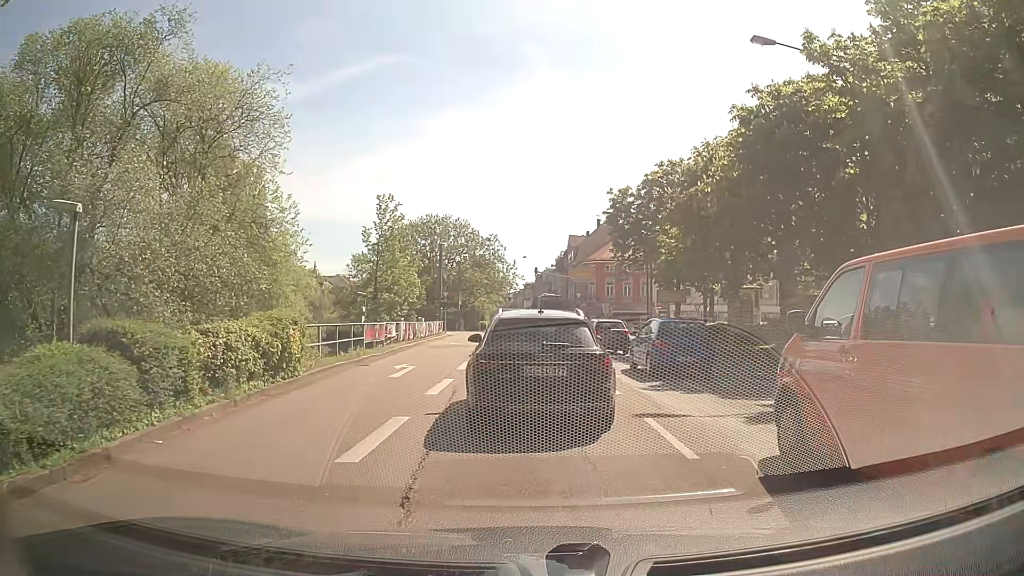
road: primary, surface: asphalt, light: Day
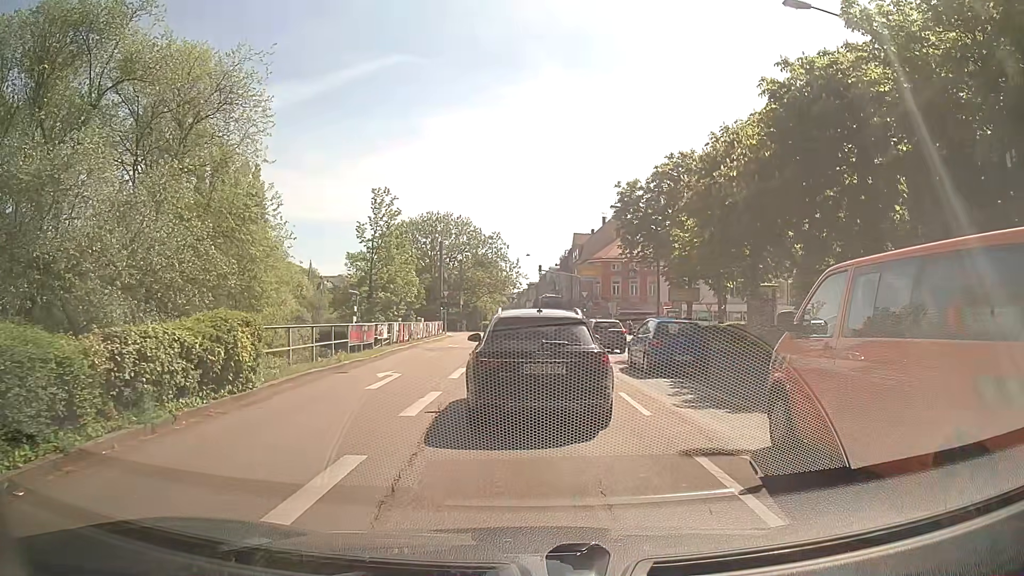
(-0.1, +2.8) m; -1°
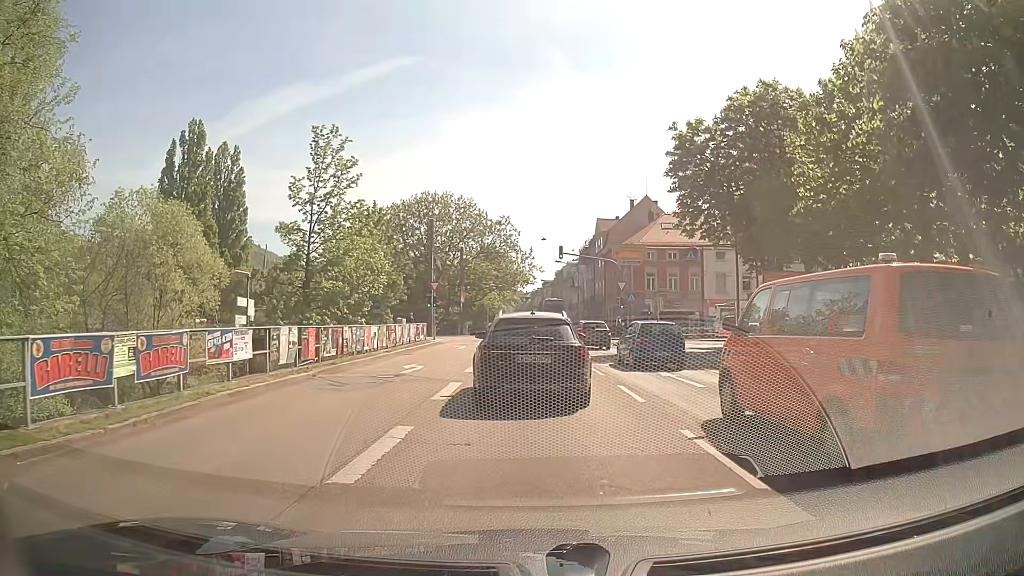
(-0.5, +16.4) m; -3°
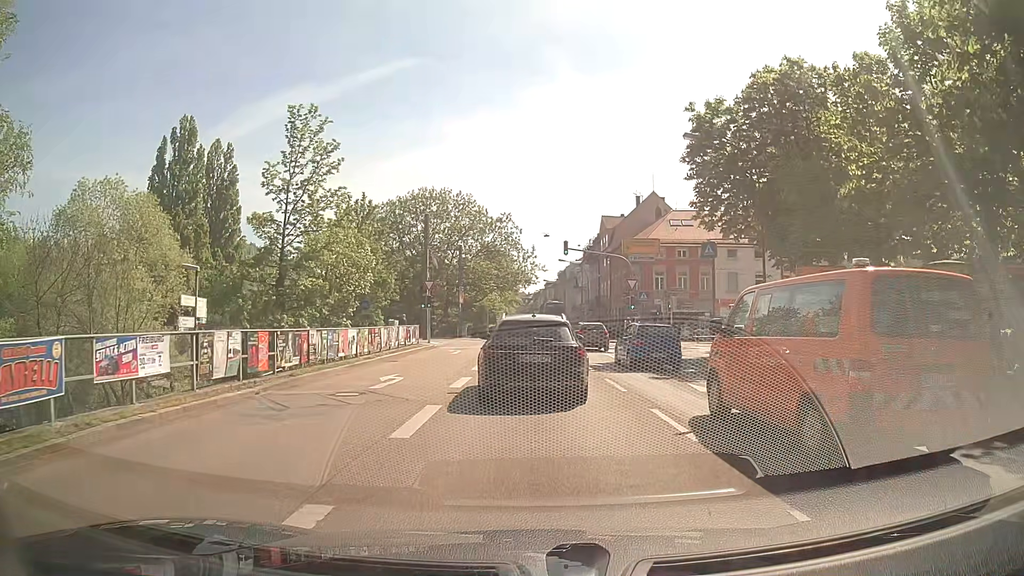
(0.0, +3.7) m; +1°
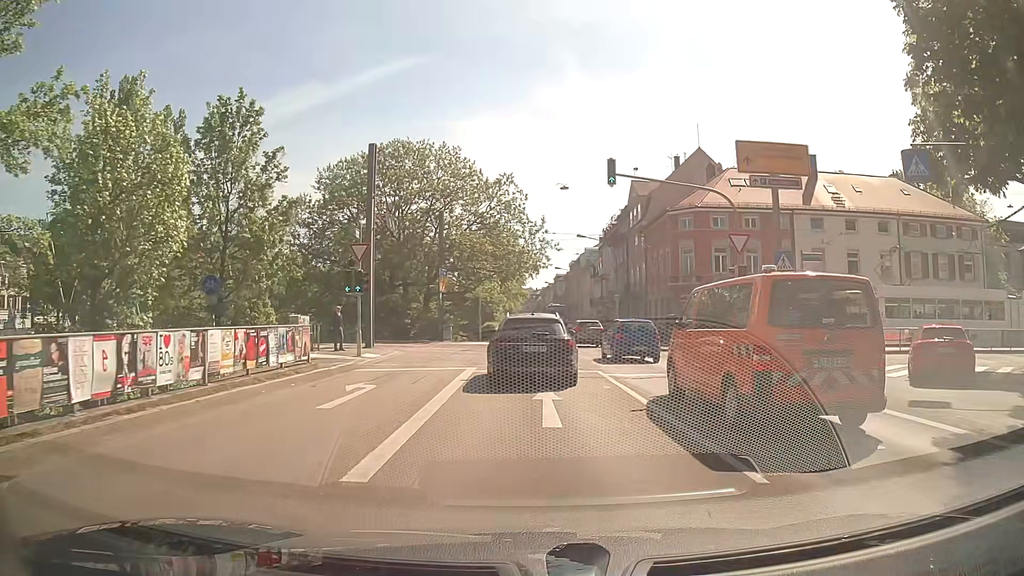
(-0.5, +20.4) m; -2°
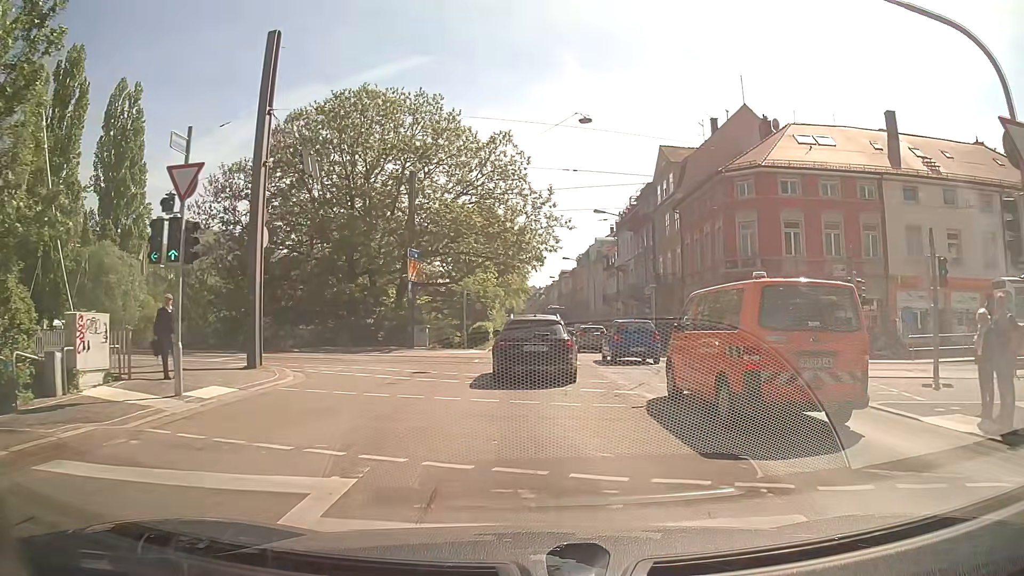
(+0.1, +13.7) m; +1°
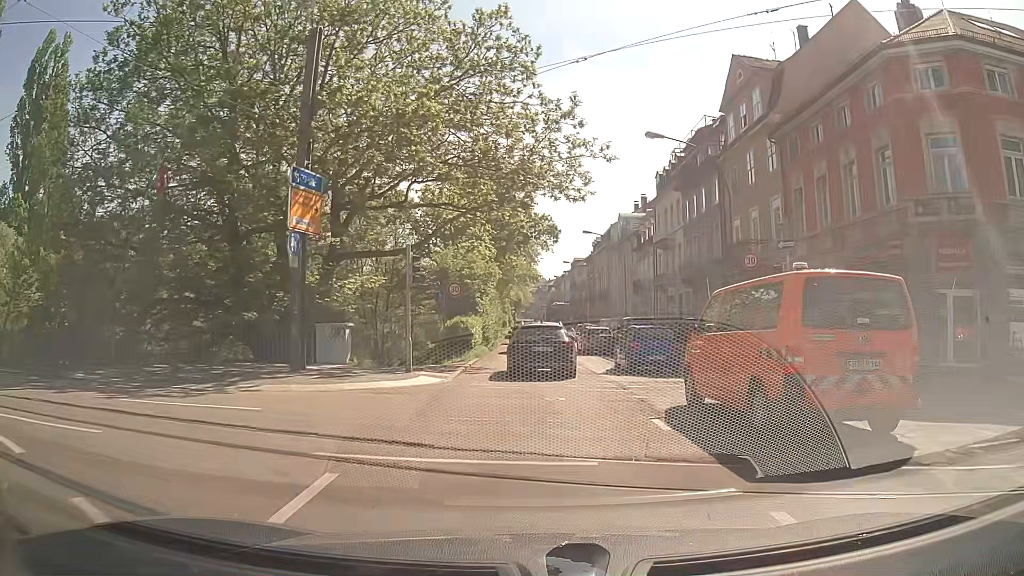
(-0.3, +18.7) m; -2°
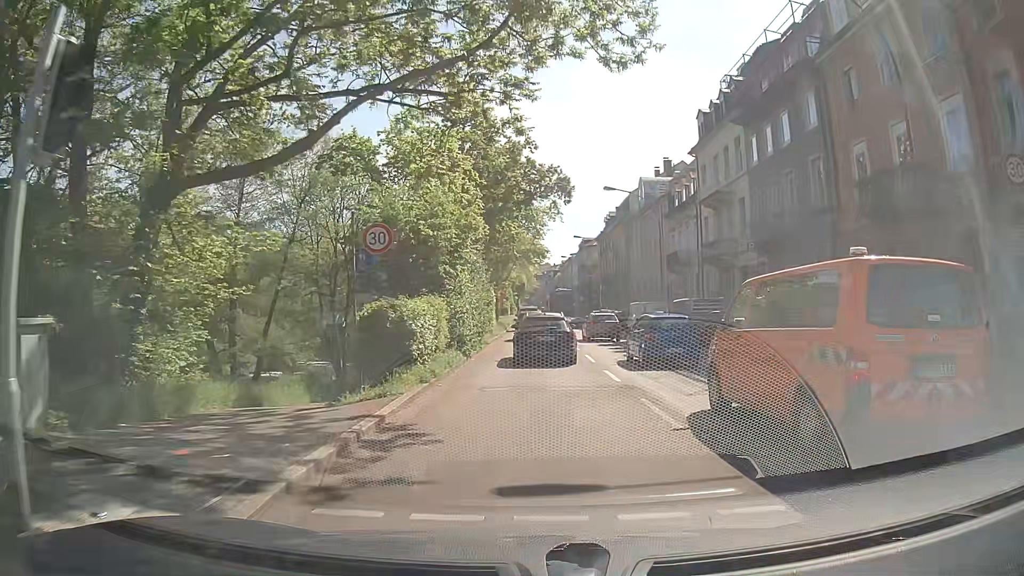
(+0.1, +14.4) m; 0°
(0, +10) (0, +20) (0, +30) (0, +40) (0, +50) (0, +60) (0, +70) (0, +80) (0, +90) (-1, +100) m
